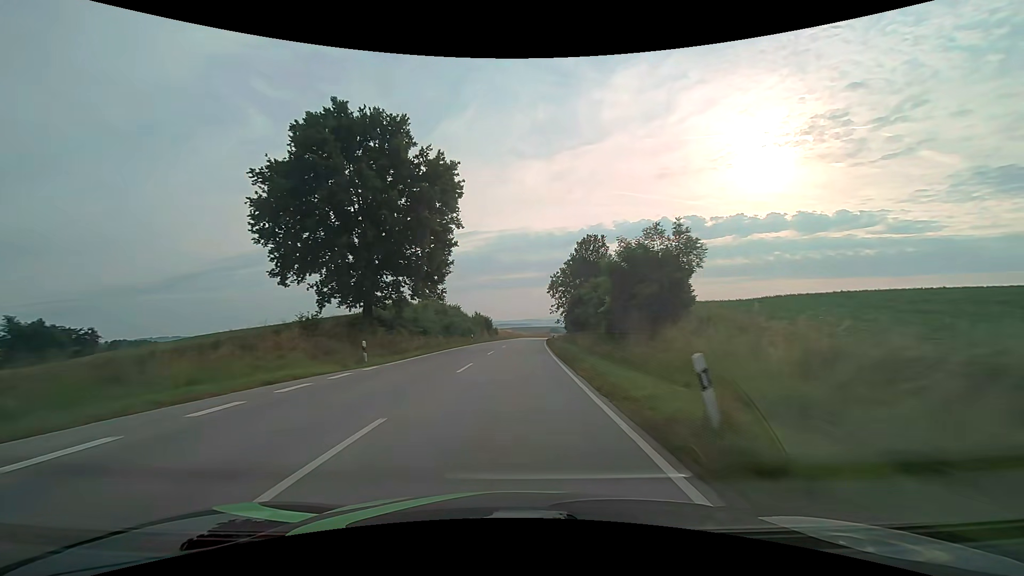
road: secondary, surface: asphalt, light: Day
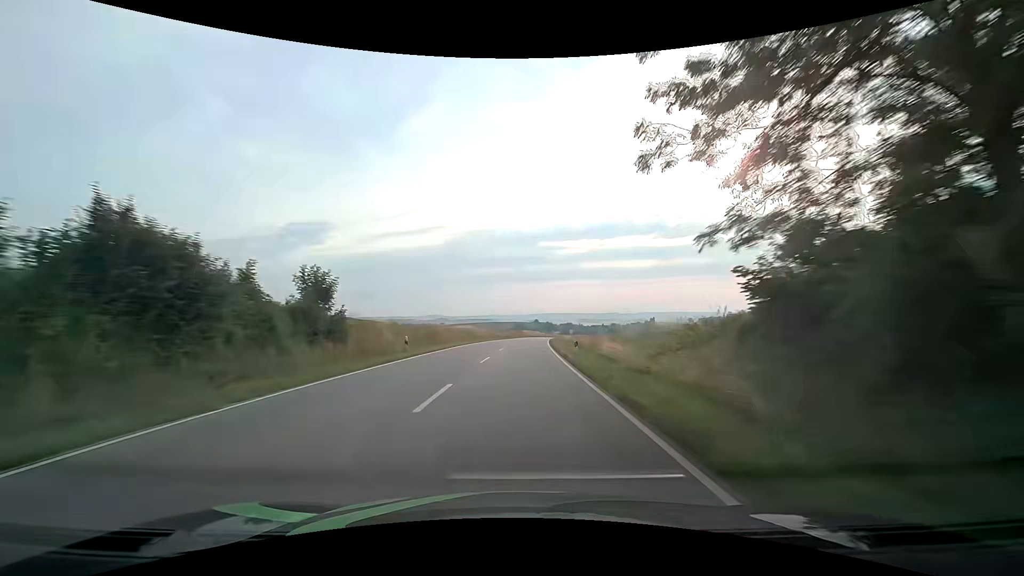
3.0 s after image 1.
(+2.7, +79.4) m; +4°
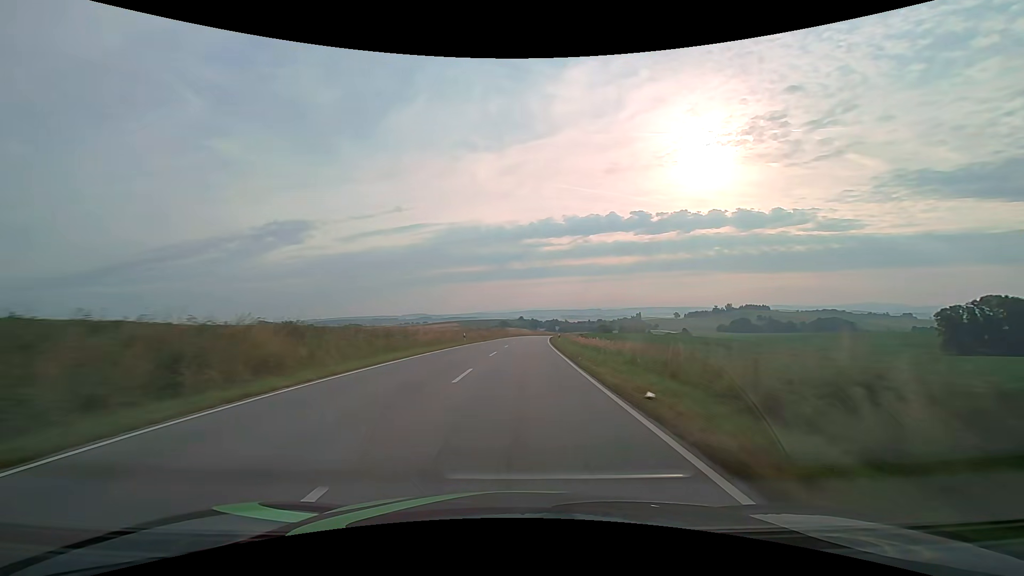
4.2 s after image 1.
(+0.6, +31.8) m; +2°
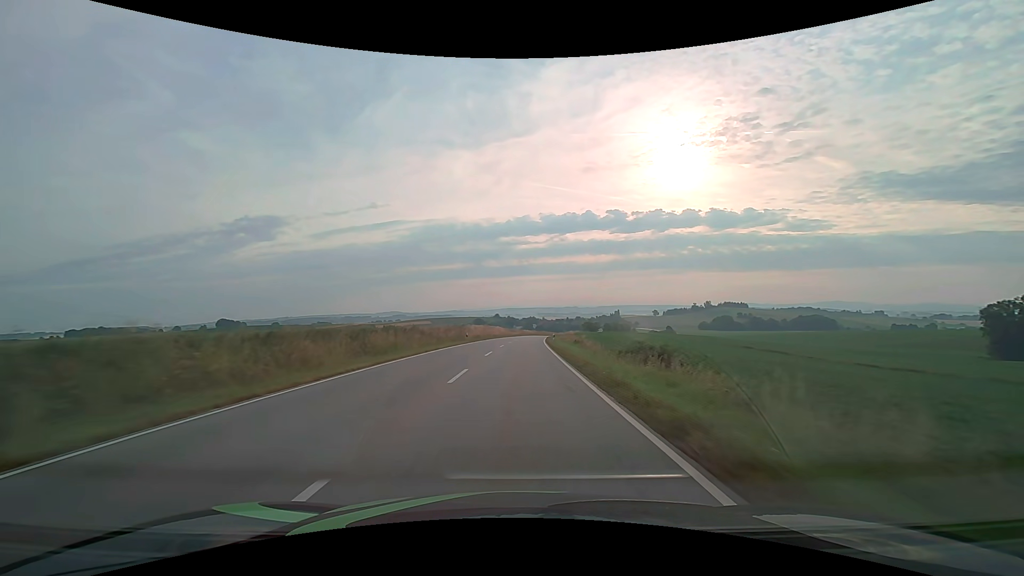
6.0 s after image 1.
(+1.3, +47.7) m; +3°
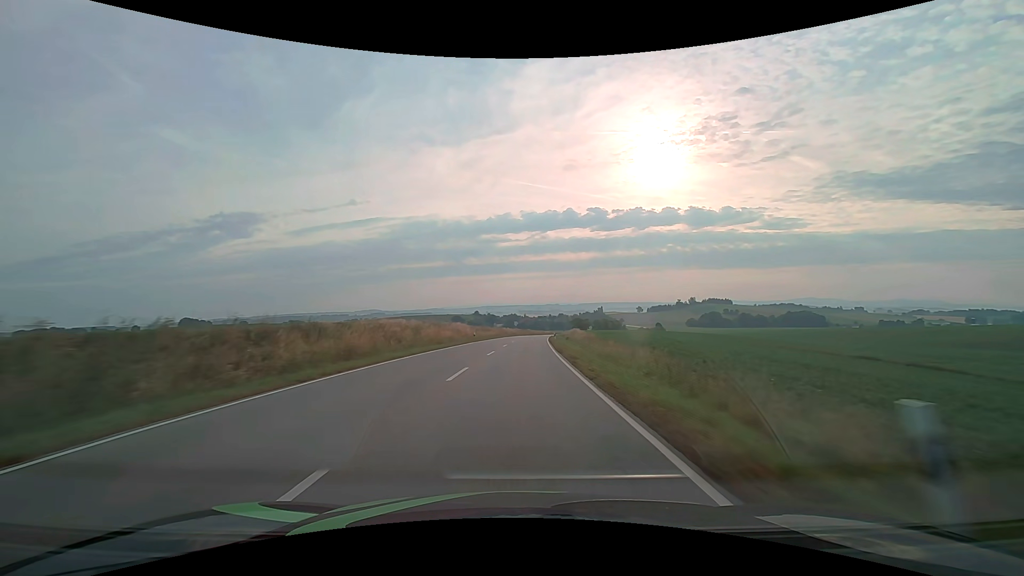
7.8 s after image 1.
(+0.9, +47.7) m; +2°
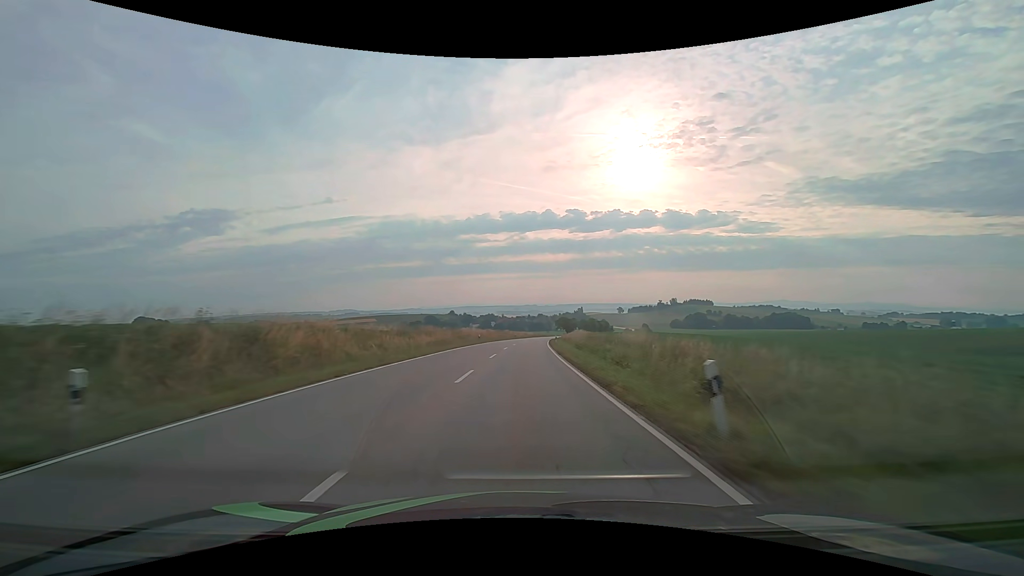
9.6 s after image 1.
(+1.0, +47.6) m; +2°
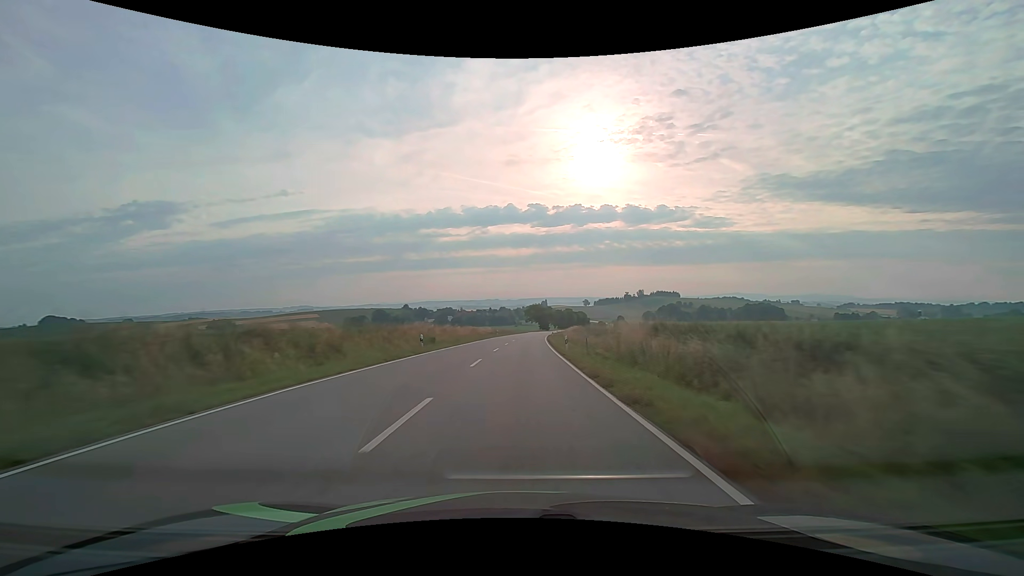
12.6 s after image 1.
(+3.0, +79.3) m; +4°
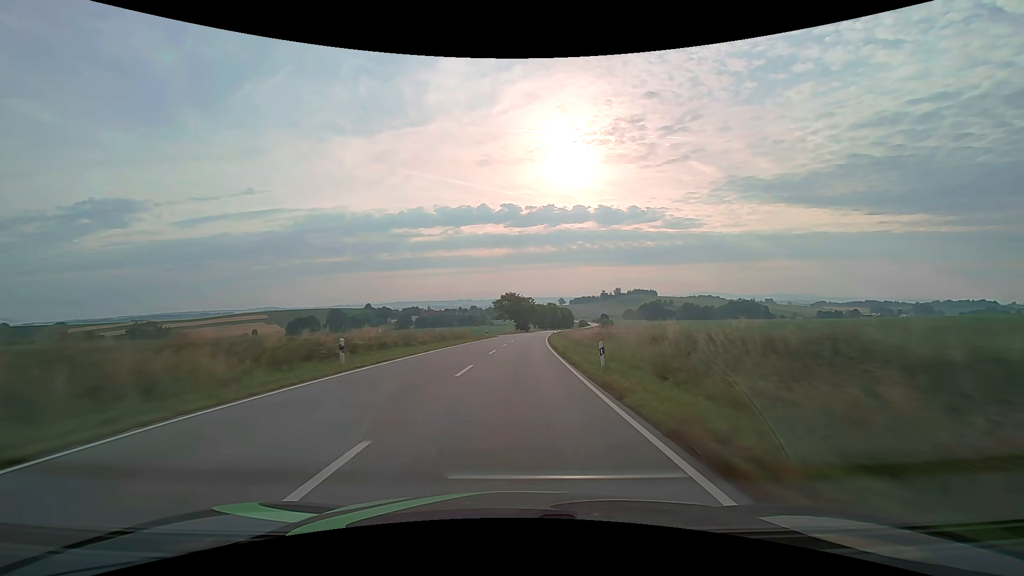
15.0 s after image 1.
(+1.8, +63.4) m; +3°
(0, +10) (0, +20) (0, +30) (+1, +40) (+1, +50) (+2, +60) (+2, +70) (+3, +80) (+4, +90) (+5, +100) m
